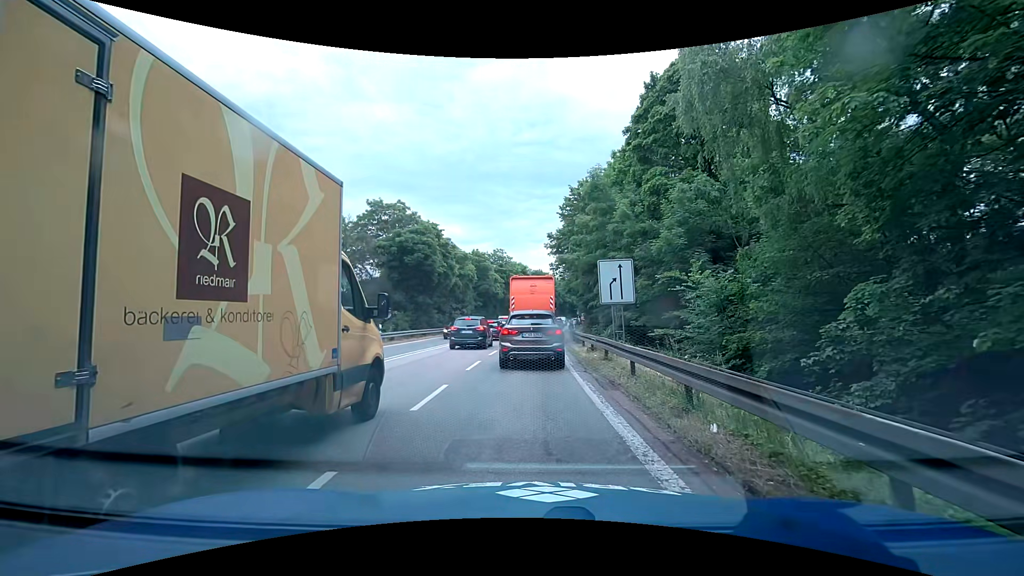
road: trunk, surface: asphalt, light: Day
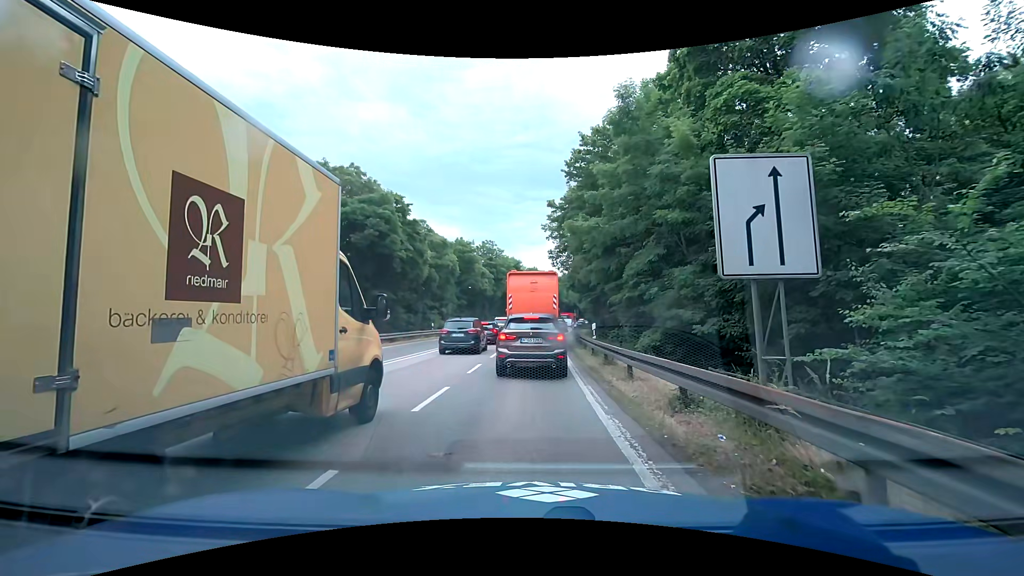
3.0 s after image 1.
(+0.7, +11.9) m; +3°
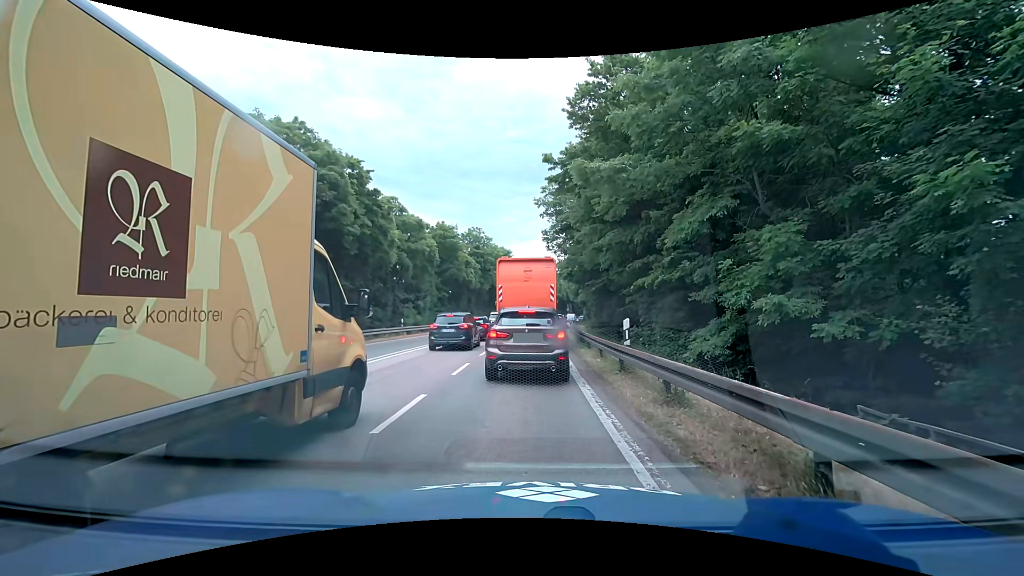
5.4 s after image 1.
(+0.2, +7.6) m; +1°
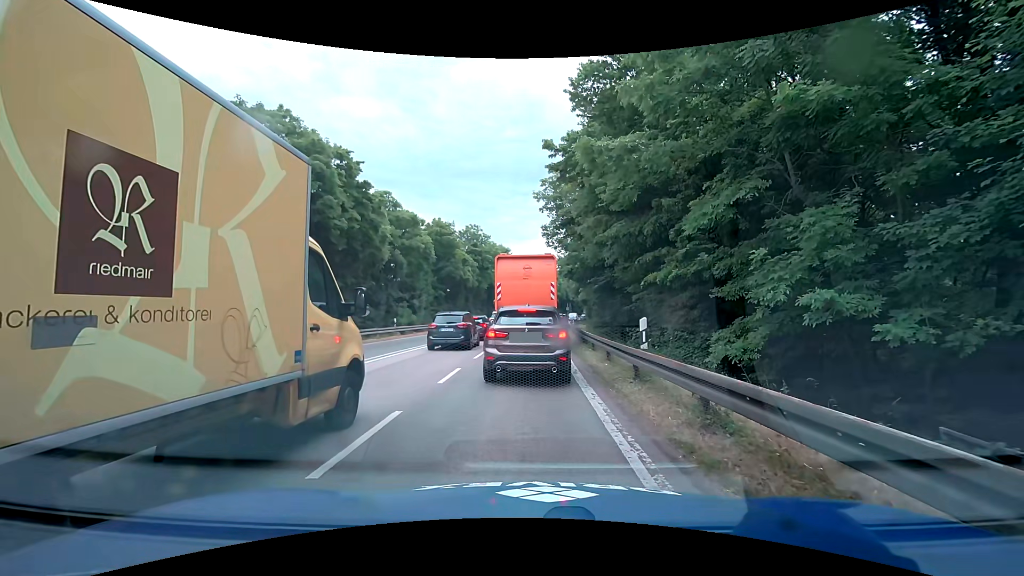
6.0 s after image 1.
(0.0, +1.7) m; 0°
